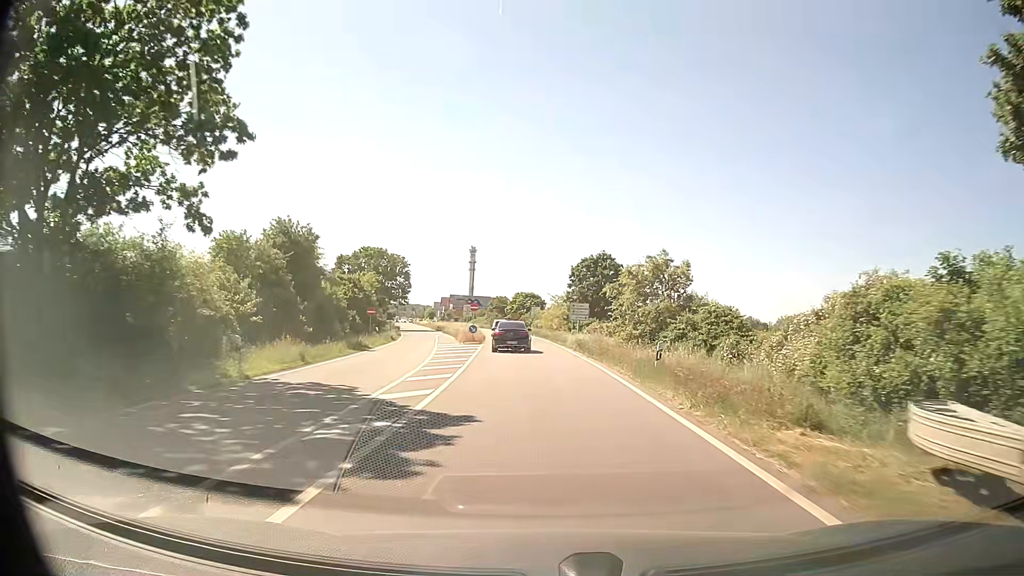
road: primary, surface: asphalt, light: Day
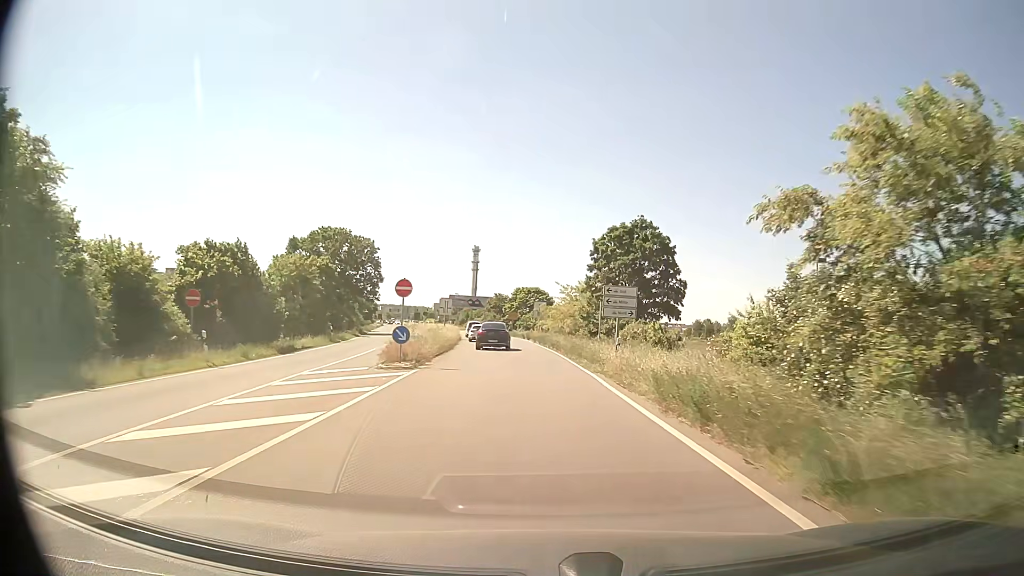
(0.0, +25.9) m; 0°
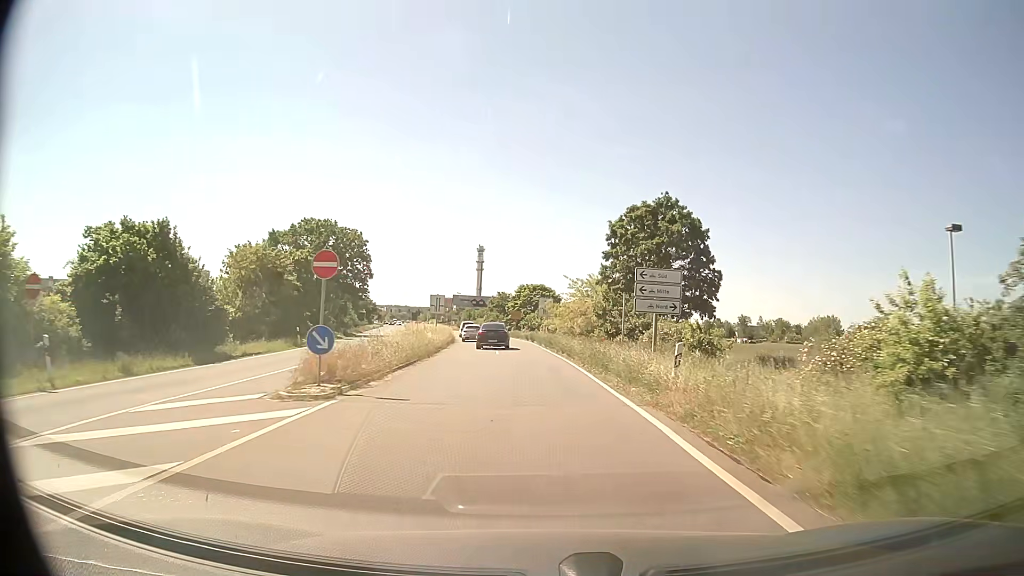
(-0.1, +8.7) m; -1°
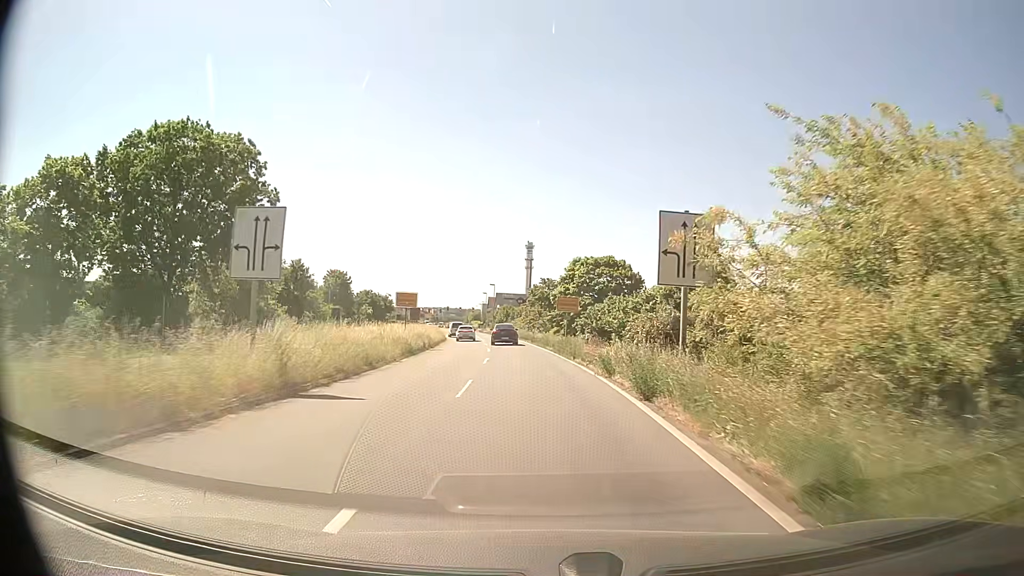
(-1.6, +44.1) m; -5°
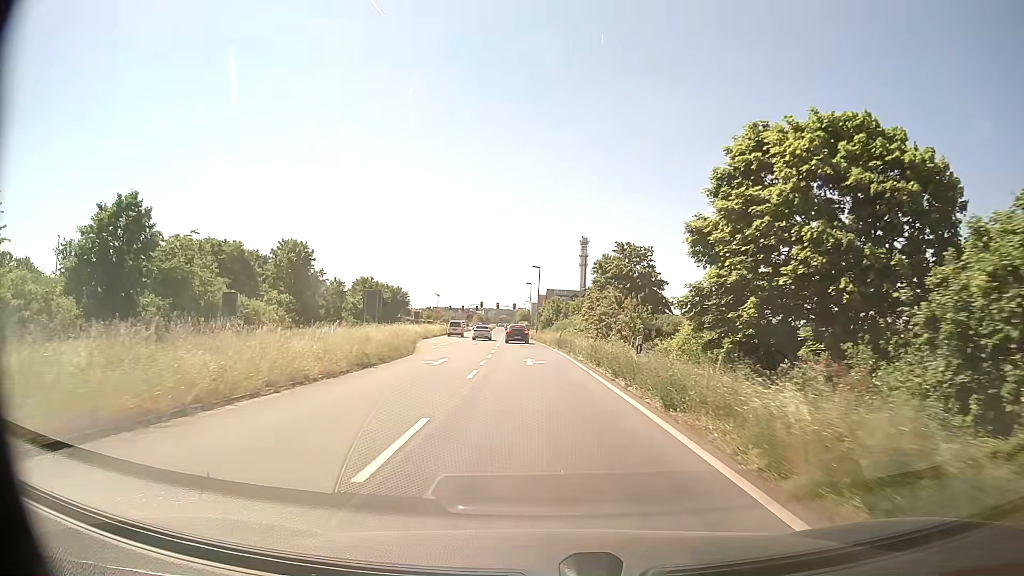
(-1.2, +43.1) m; -4°
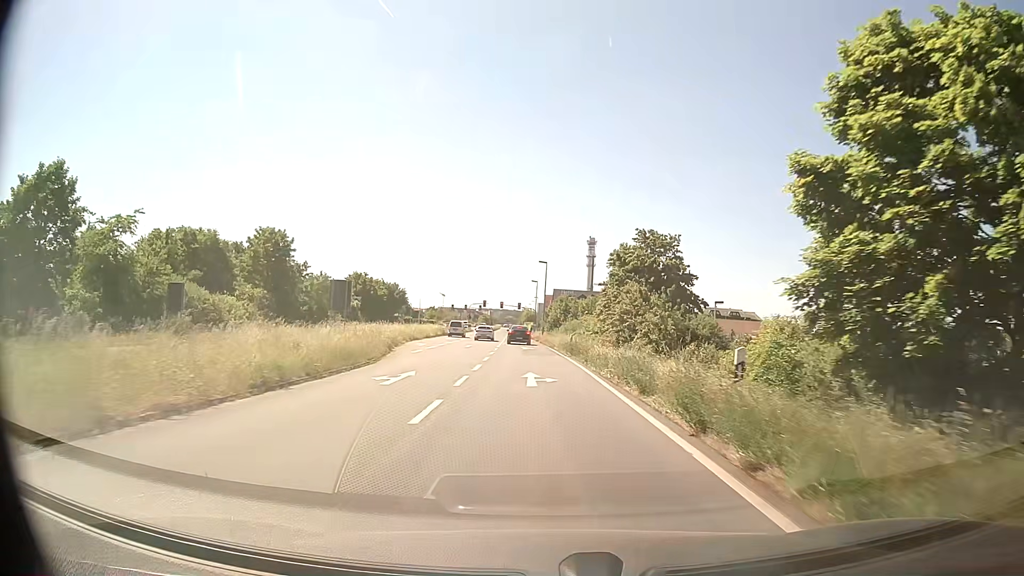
(0.0, +8.5) m; 0°
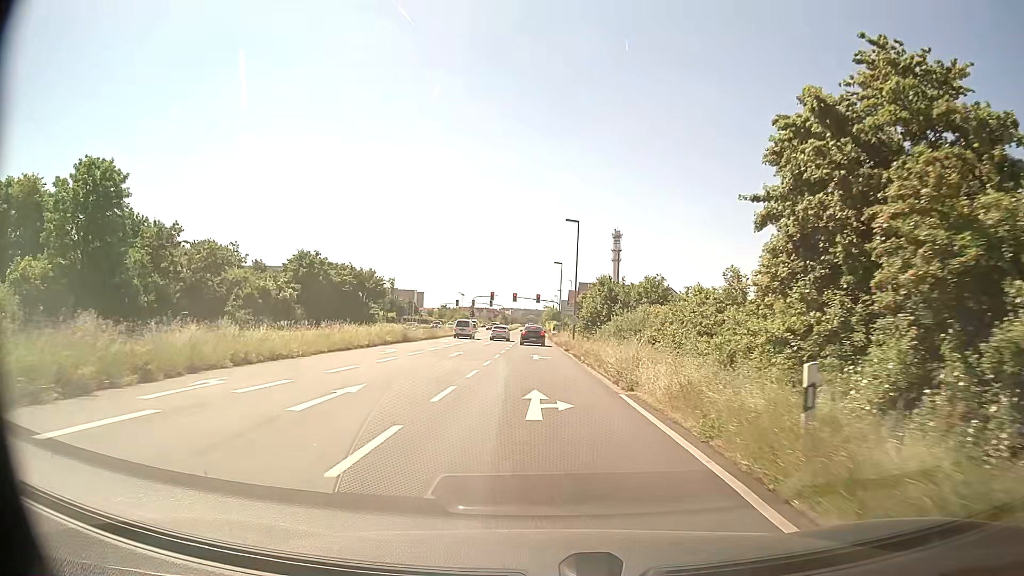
(-0.5, +33.3) m; -2°
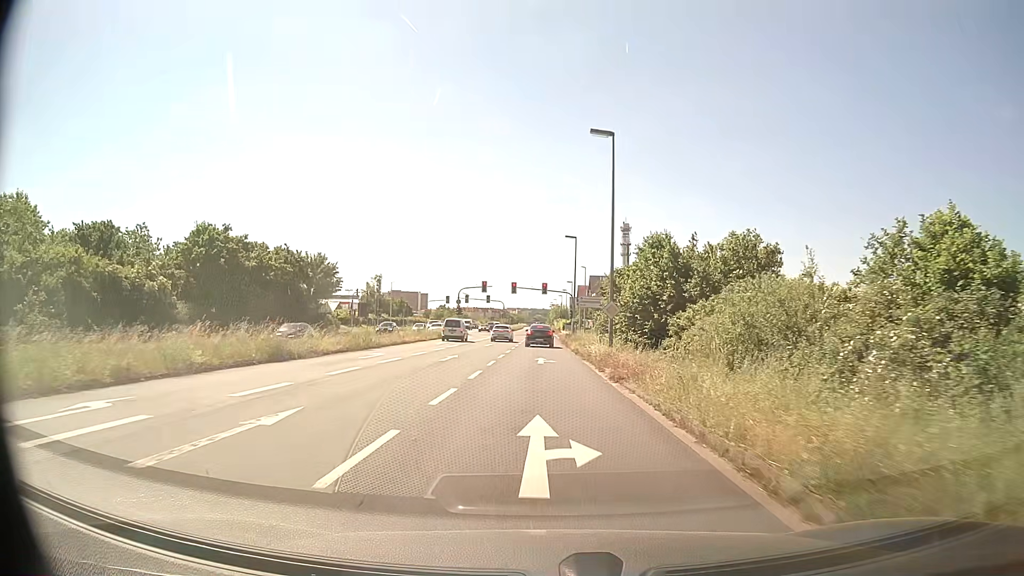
(-0.1, +24.4) m; -1°
